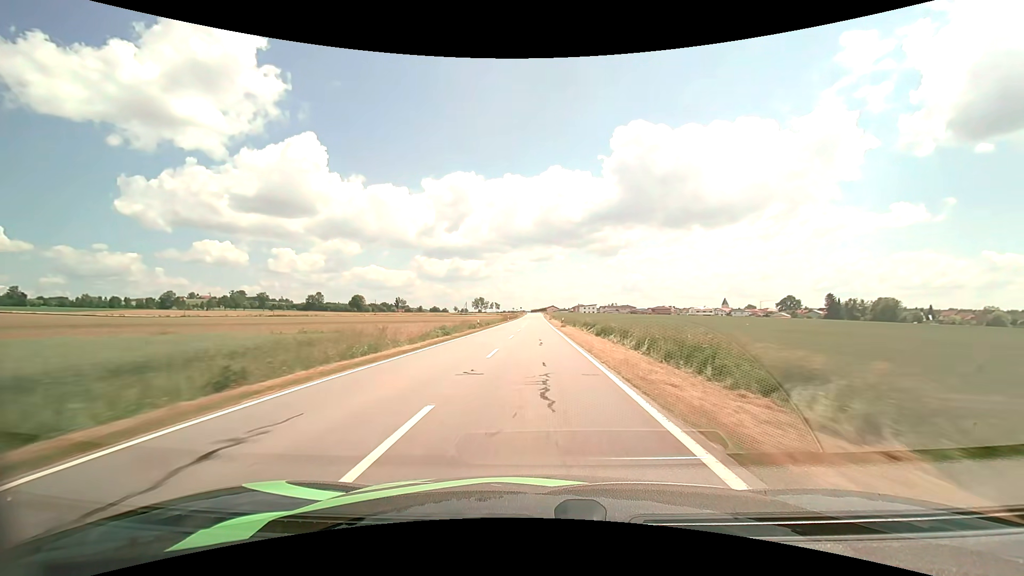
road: tertiary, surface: asphalt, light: Day
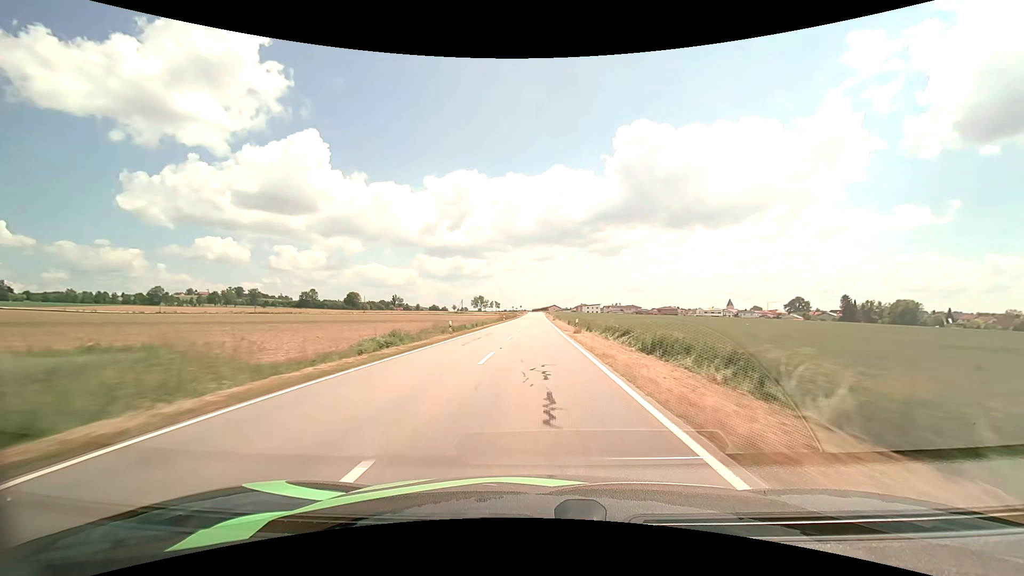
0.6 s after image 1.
(0.0, +15.2) m; 0°
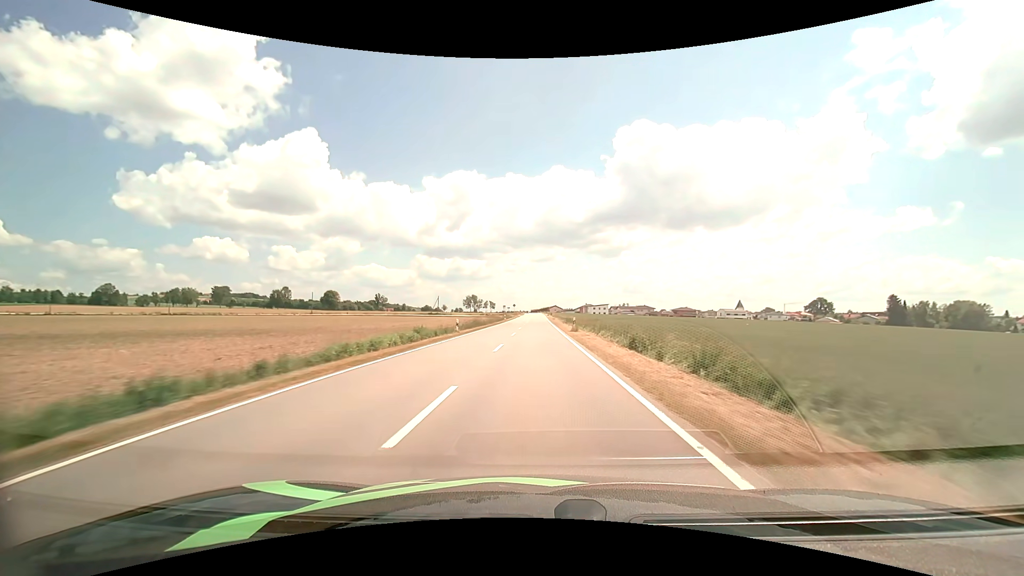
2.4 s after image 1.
(0.0, +45.4) m; 0°
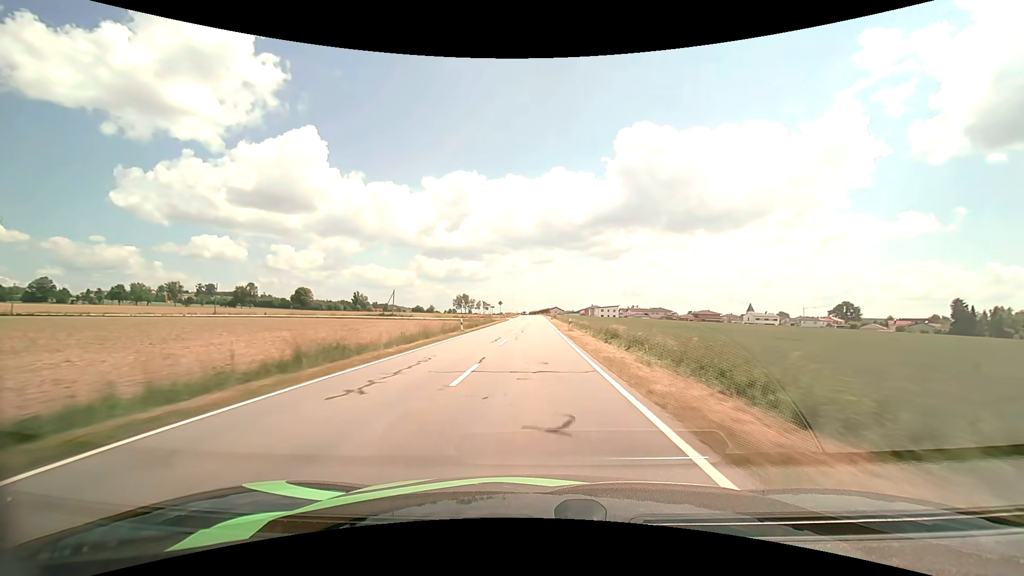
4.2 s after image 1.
(+0.1, +45.4) m; 0°
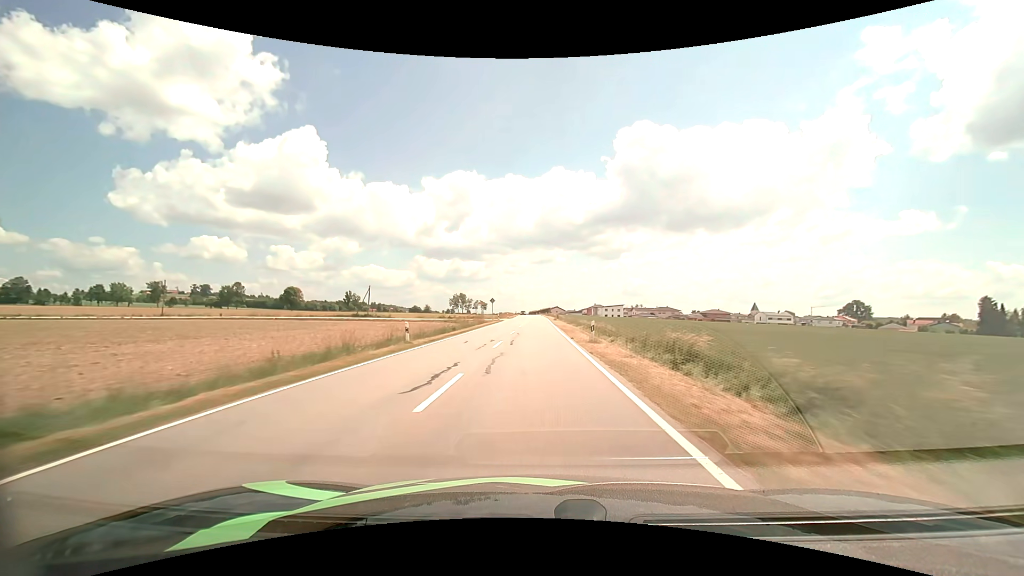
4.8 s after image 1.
(0.0, +15.1) m; 0°
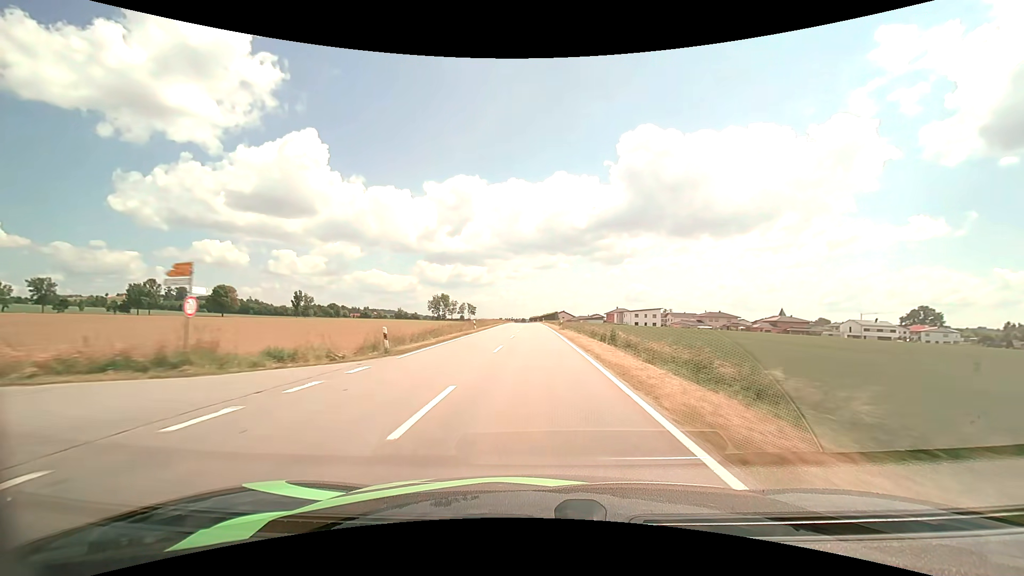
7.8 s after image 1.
(-0.1, +75.7) m; 0°
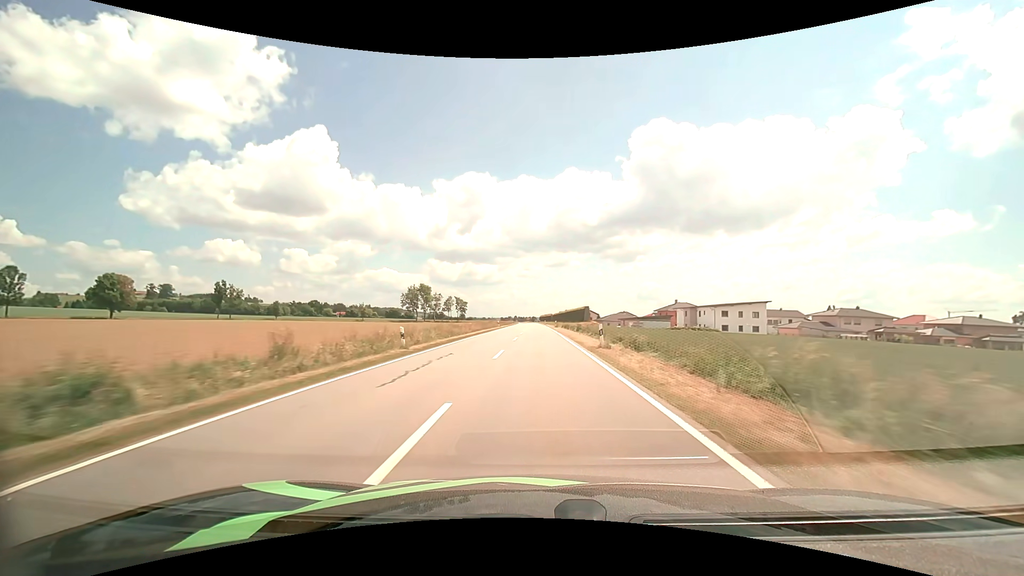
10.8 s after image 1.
(-0.9, +76.7) m; -1°
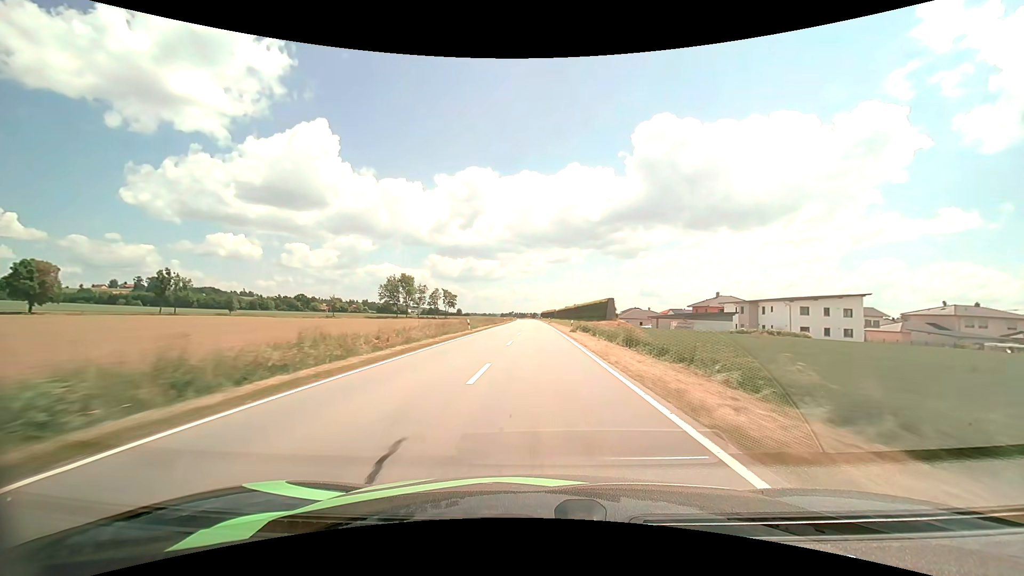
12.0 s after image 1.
(0.0, +31.1) m; 0°
(0, +10) (0, +20) (0, +30) (0, +40) (0, +50) (0, +60) (0, +70) (0, +80) (0, +90) (0, +100) m
